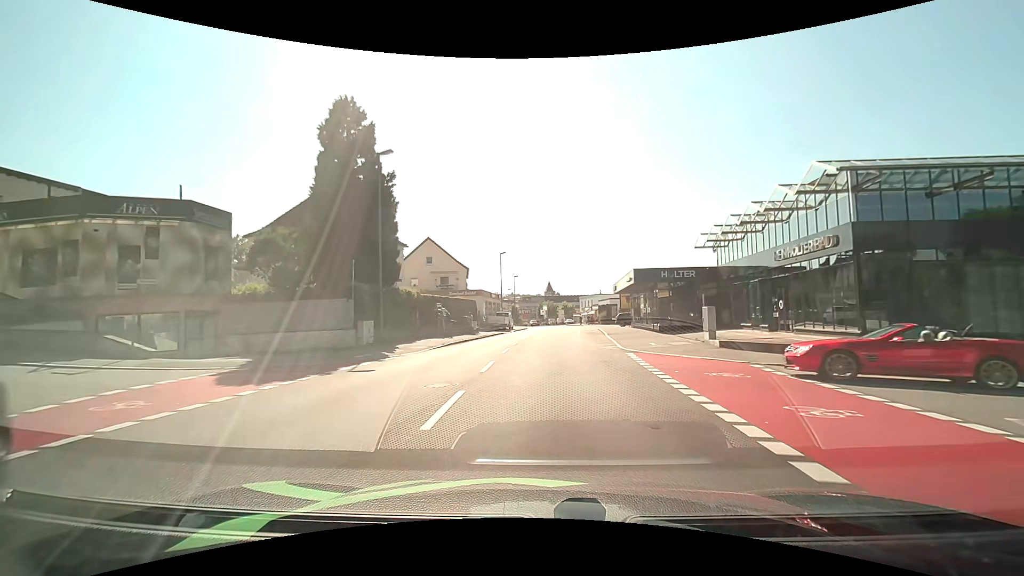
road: tertiary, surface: asphalt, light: Day
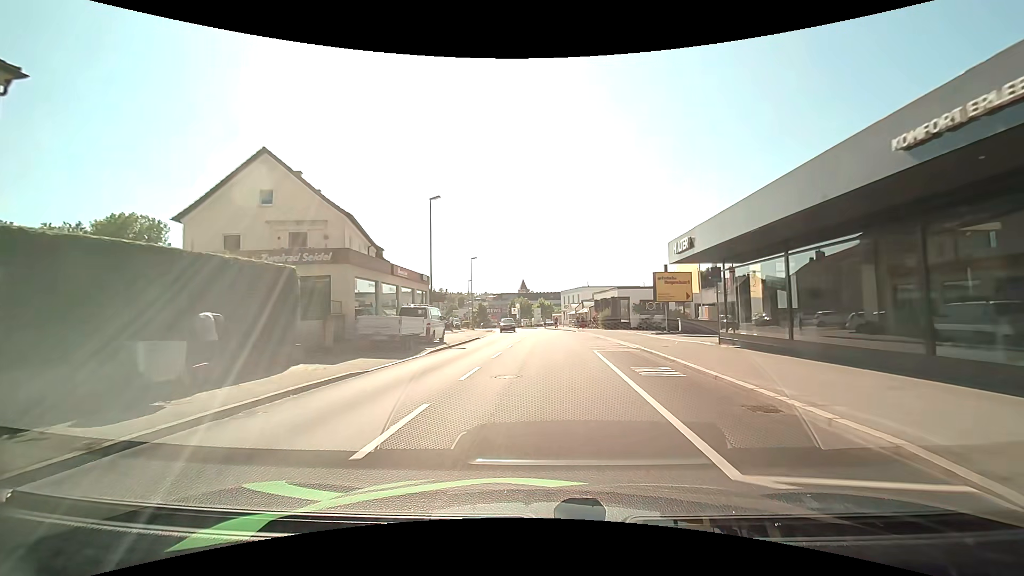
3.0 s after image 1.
(+0.7, +31.1) m; +2°
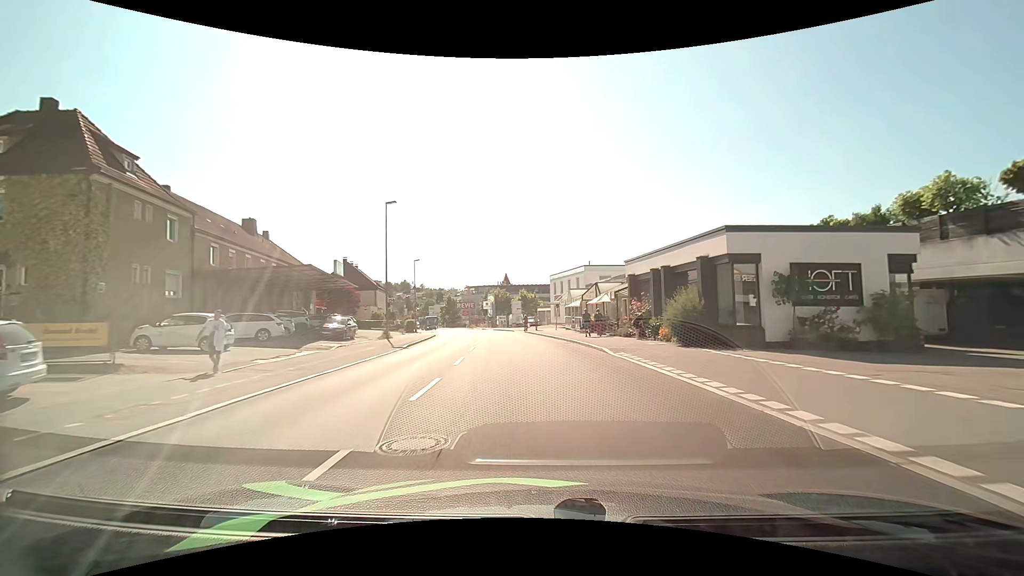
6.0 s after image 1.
(+0.9, +32.8) m; +2°
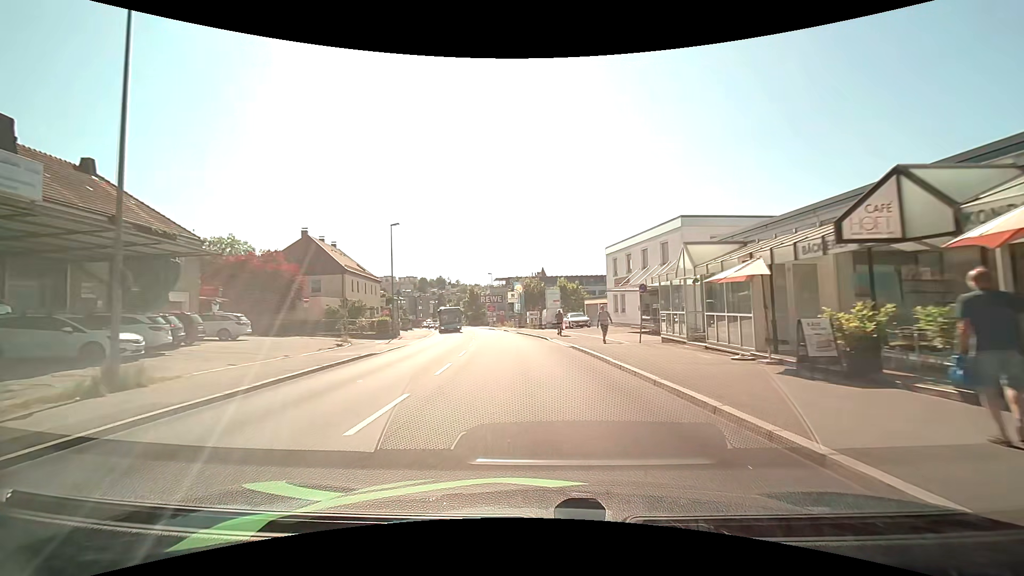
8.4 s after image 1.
(-0.8, +26.5) m; -4°
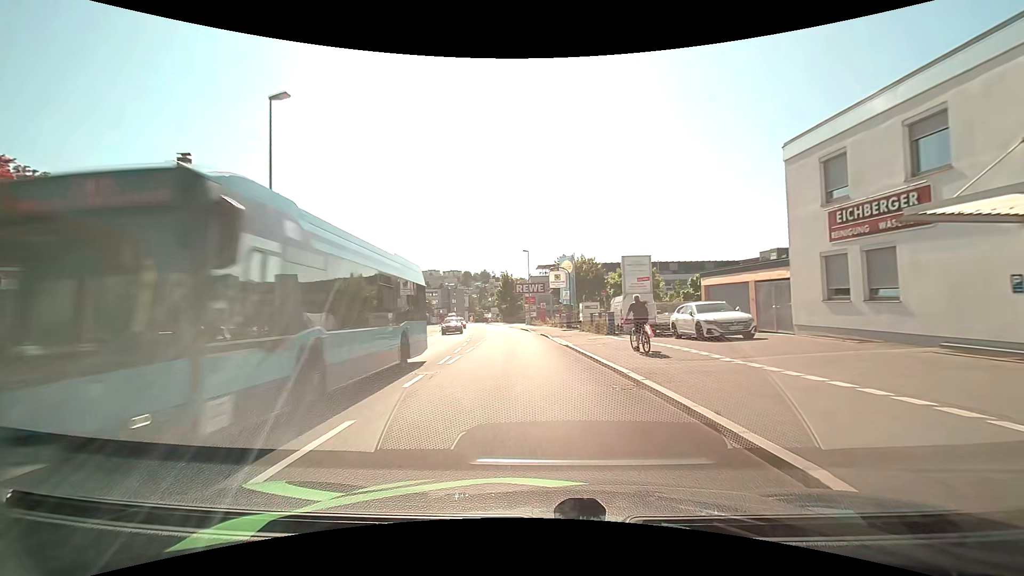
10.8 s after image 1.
(-1.1, +26.6) m; -5°
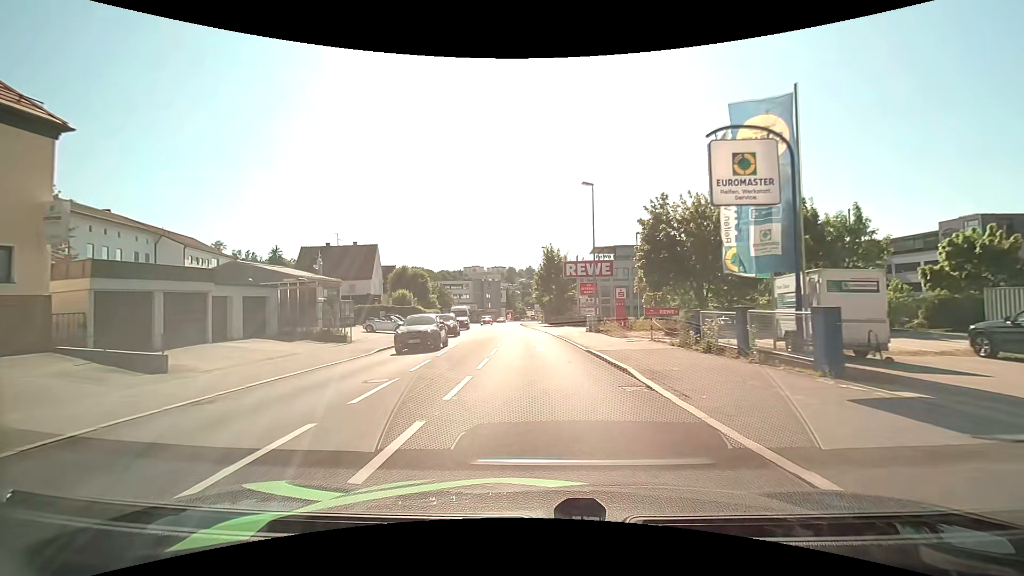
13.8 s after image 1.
(-1.7, +33.7) m; -5°
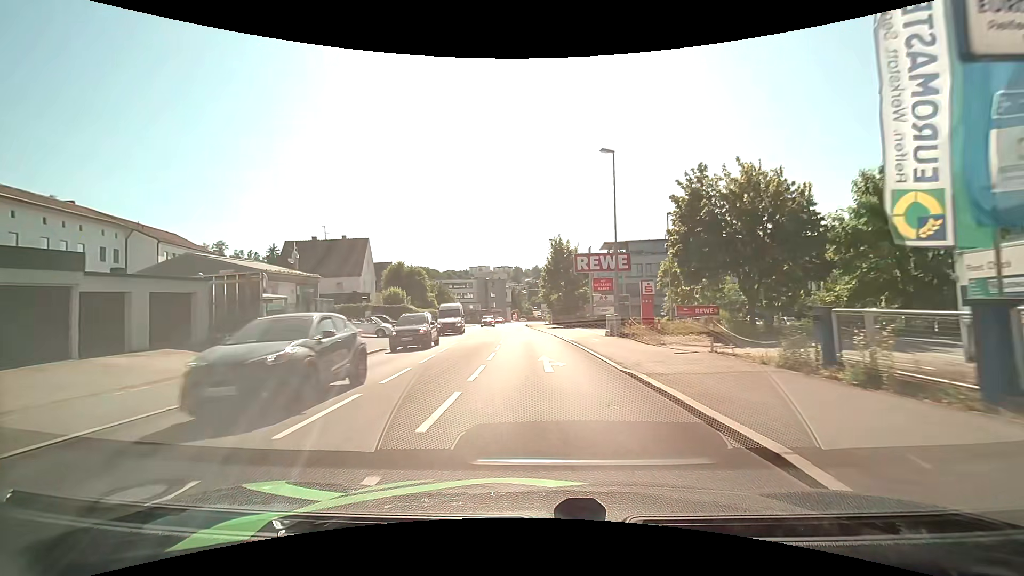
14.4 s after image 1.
(-0.1, +6.7) m; -1°
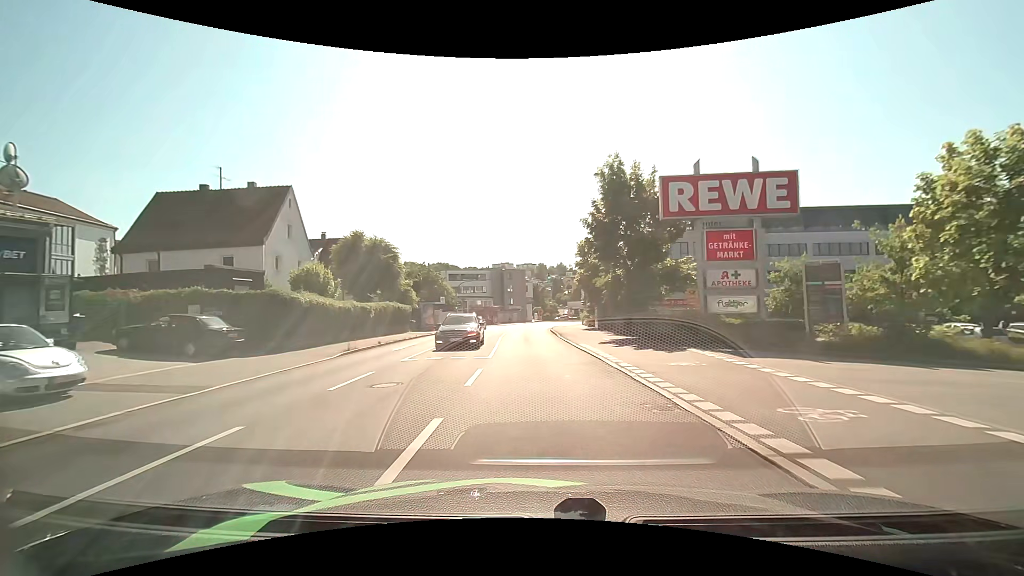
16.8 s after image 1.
(-0.7, +27.2) m; -3°
(0, +10) (0, +20) (-1, +30) (-1, +40) (-1, +50) (0, +60) (+1, +70) (+2, +80) (+4, +90) (+7, +99) m
